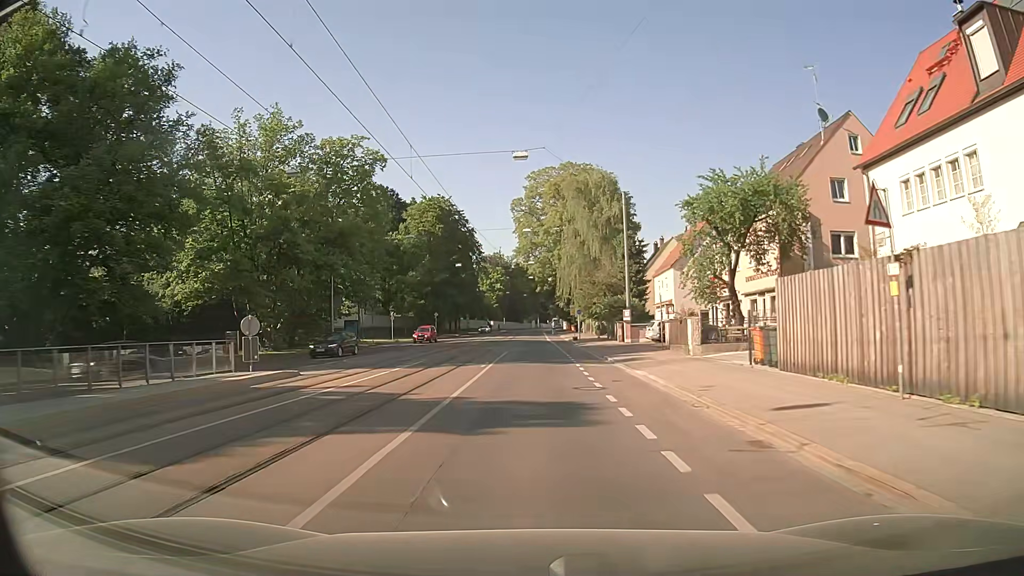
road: secondary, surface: asphalt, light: Day
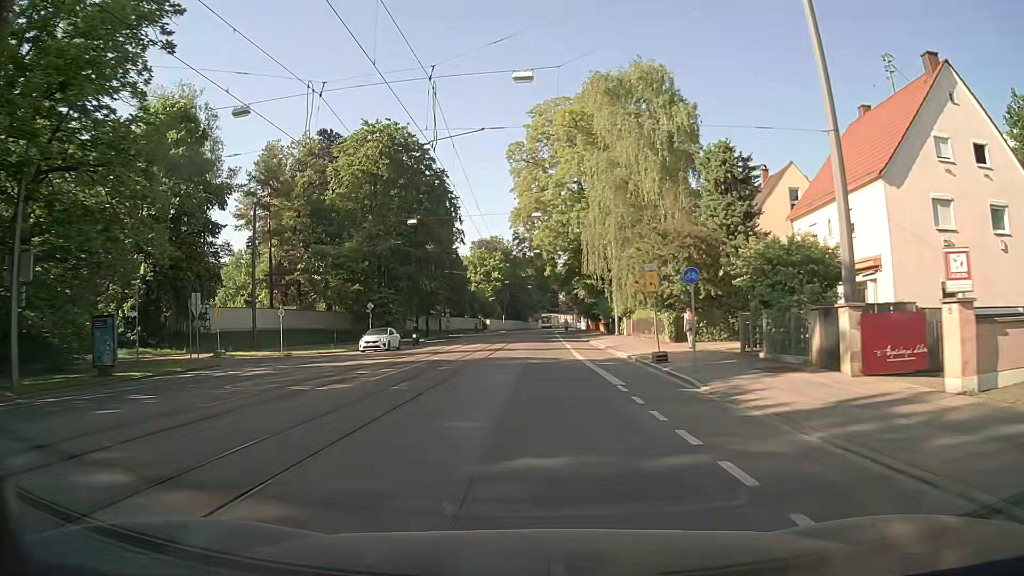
(-0.2, +37.7) m; -1°
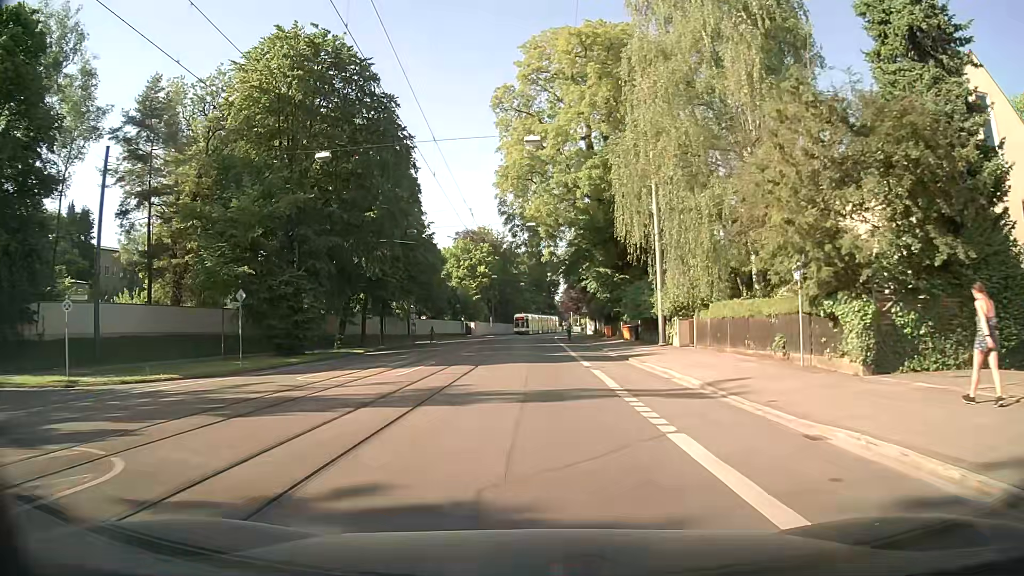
(-0.1, +22.1) m; +1°
(0, +10) (0, +20) (0, +30) (0, +40) (0, +50) (0, +60) (0, +70) (0, +80) (0, +90) (+1, +100) m
